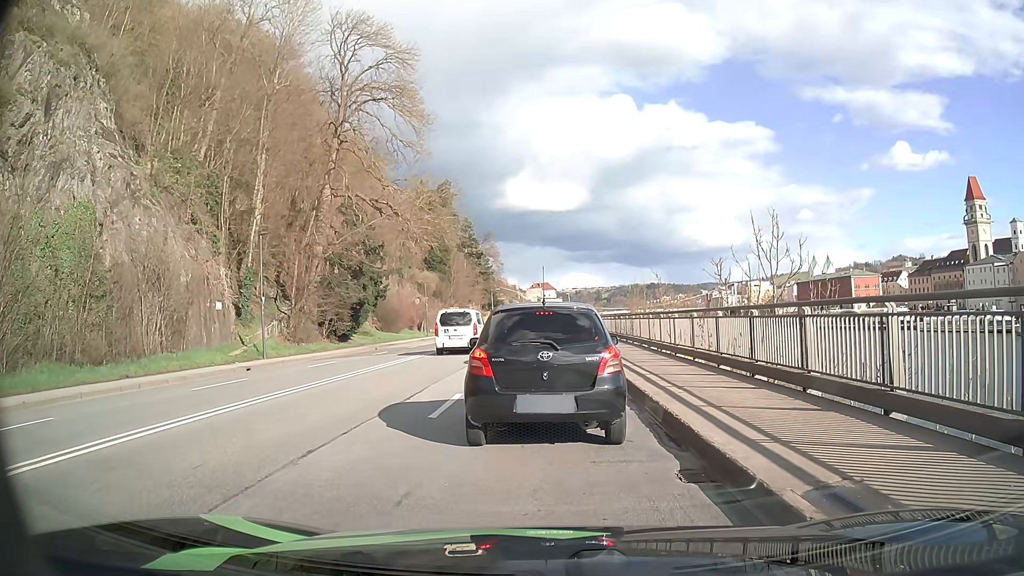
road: primary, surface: asphalt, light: Day
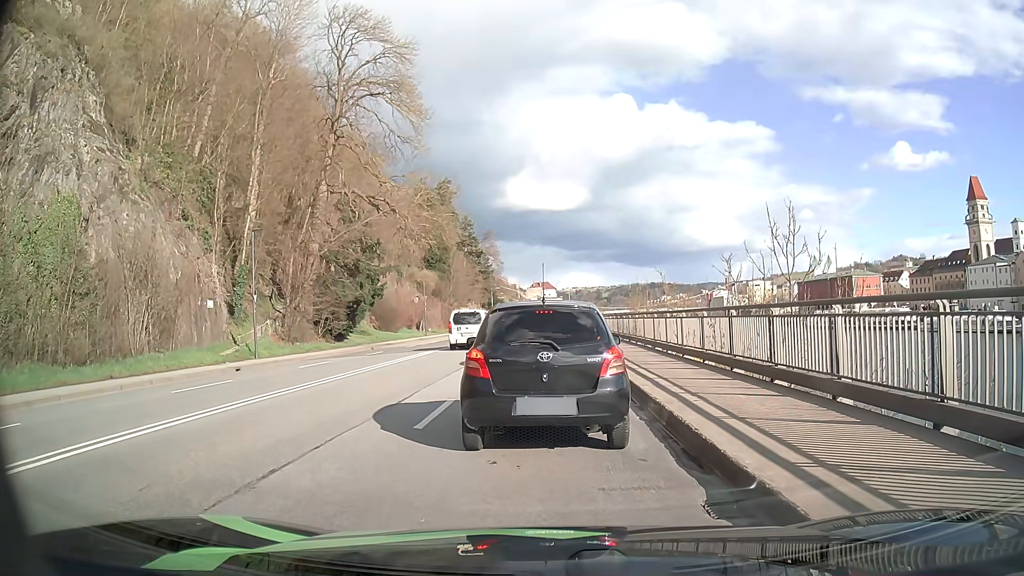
(0.0, +1.0) m; -2°
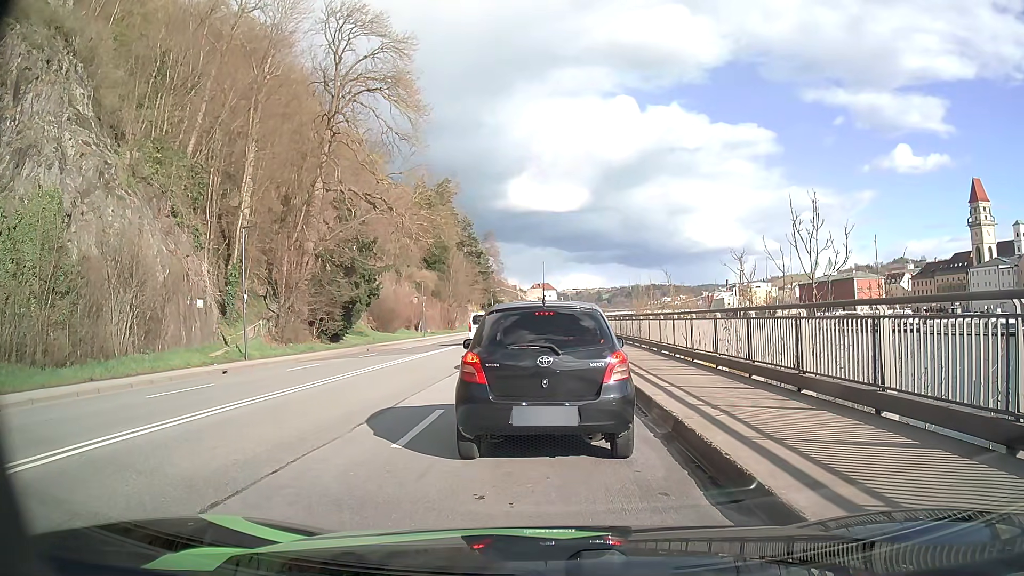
(0.0, +1.1) m; 0°
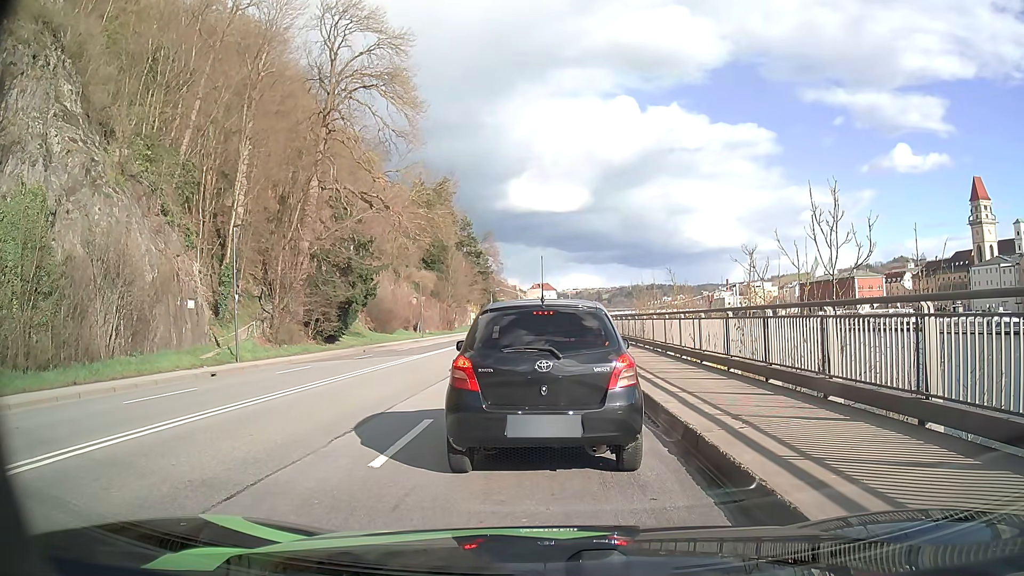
(0.0, +0.9) m; 0°
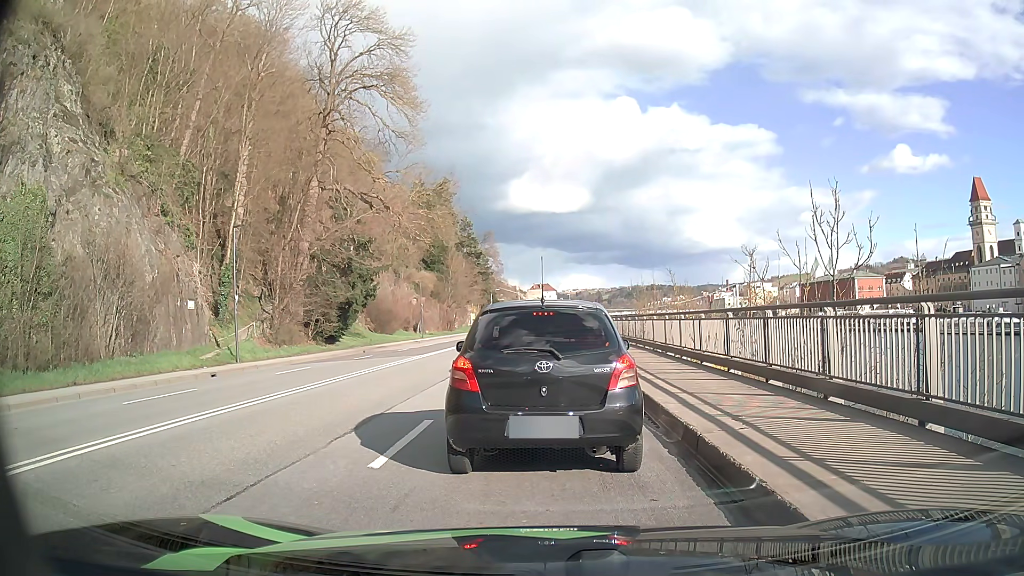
(0.0, +0.1) m; 0°
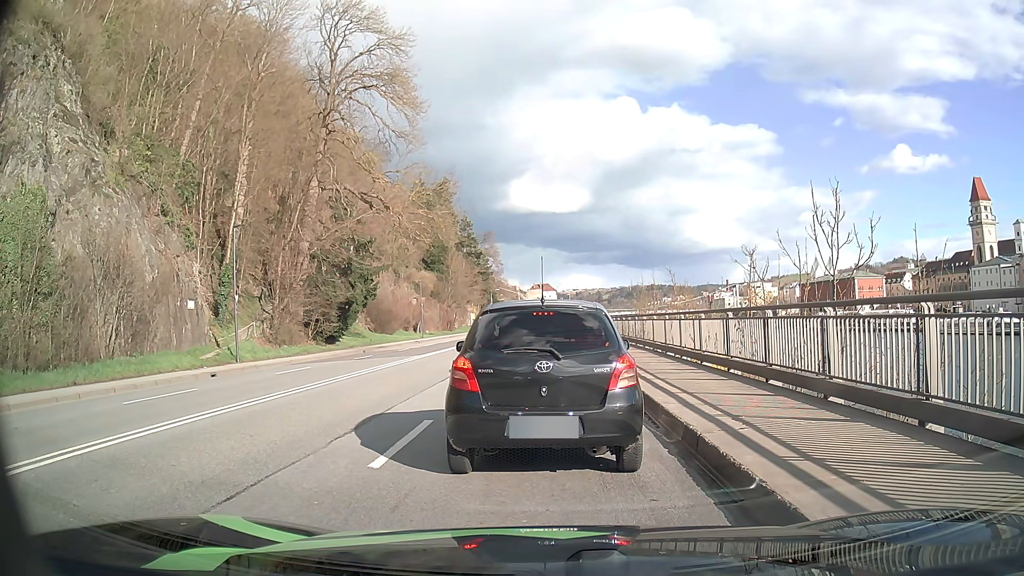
(0.0, 0.0) m; 0°
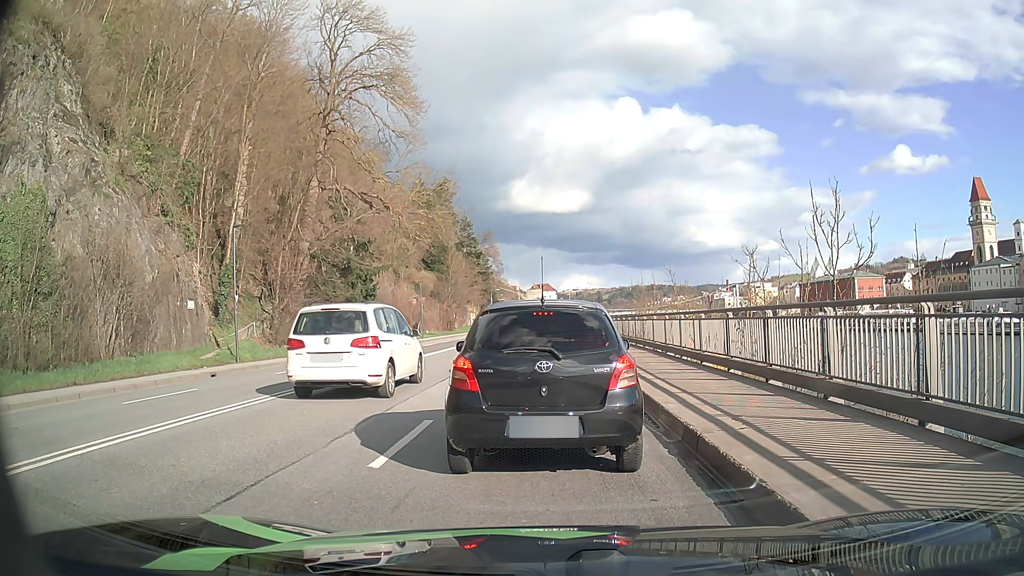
(0.0, 0.0) m; 0°
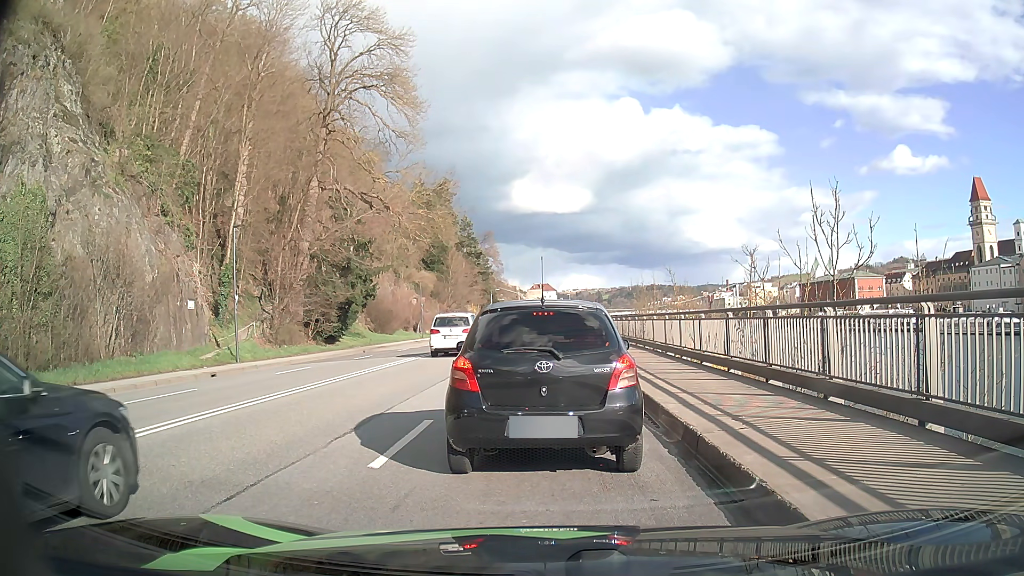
(0.0, 0.0) m; 0°
